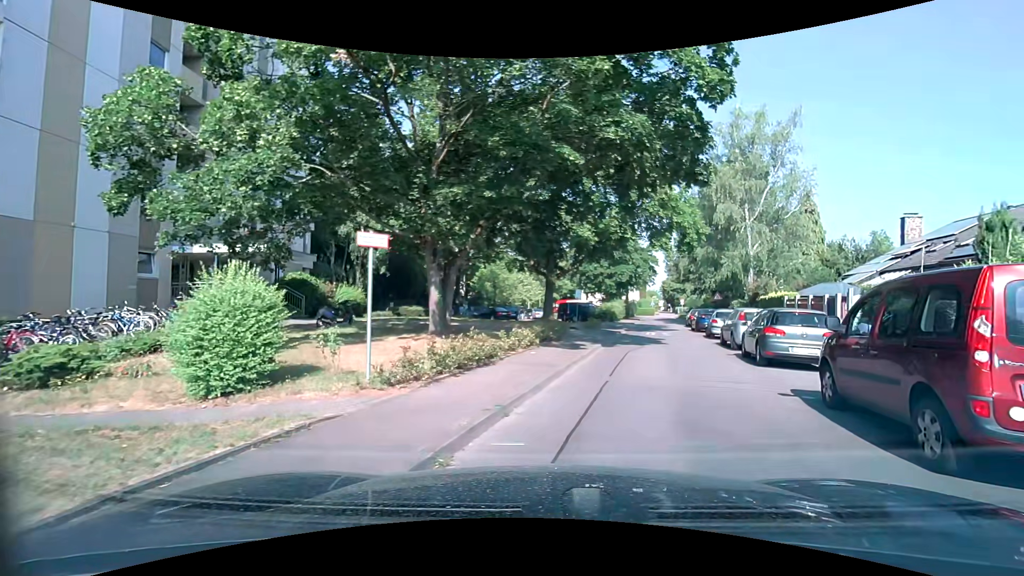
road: residential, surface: asphalt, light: Day
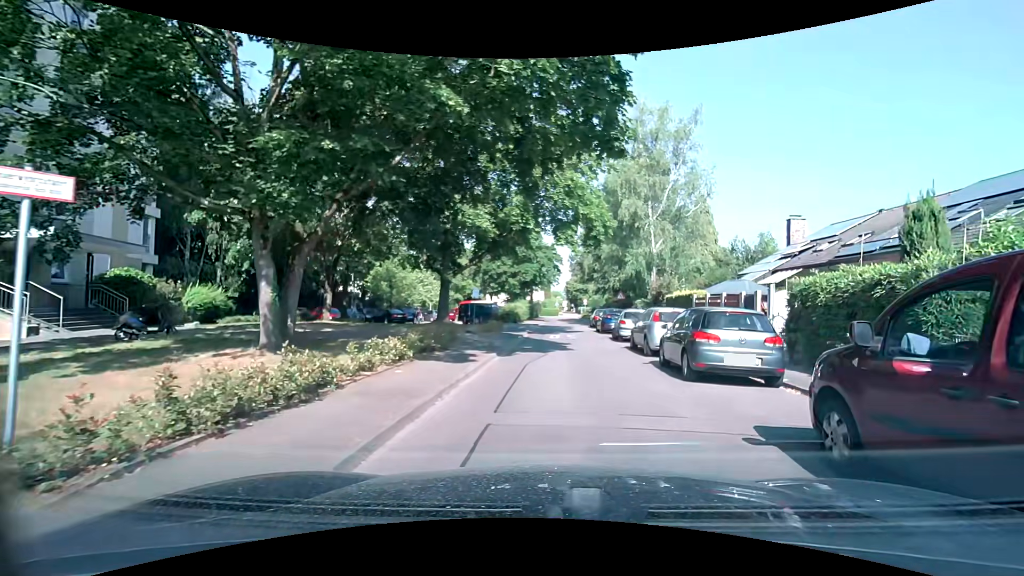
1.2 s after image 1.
(+0.3, +3.5) m; +10°
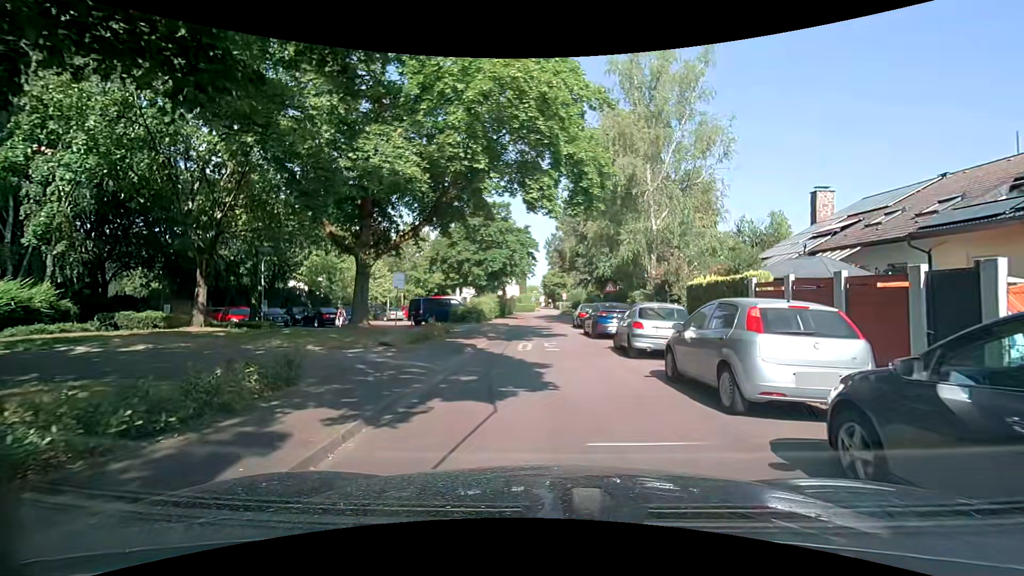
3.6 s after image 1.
(+0.2, +8.8) m; +2°
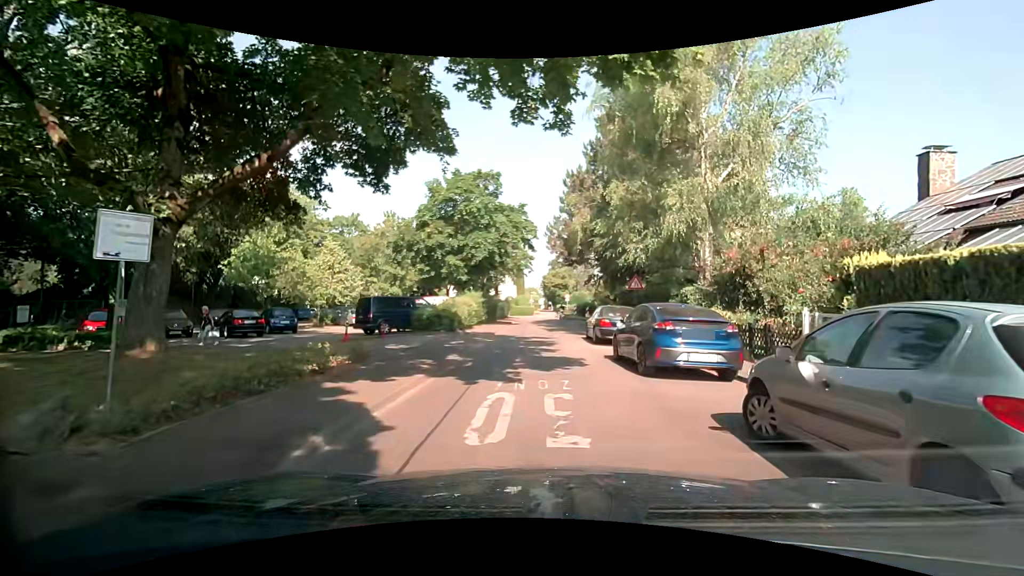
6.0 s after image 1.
(-0.1, +10.0) m; 0°
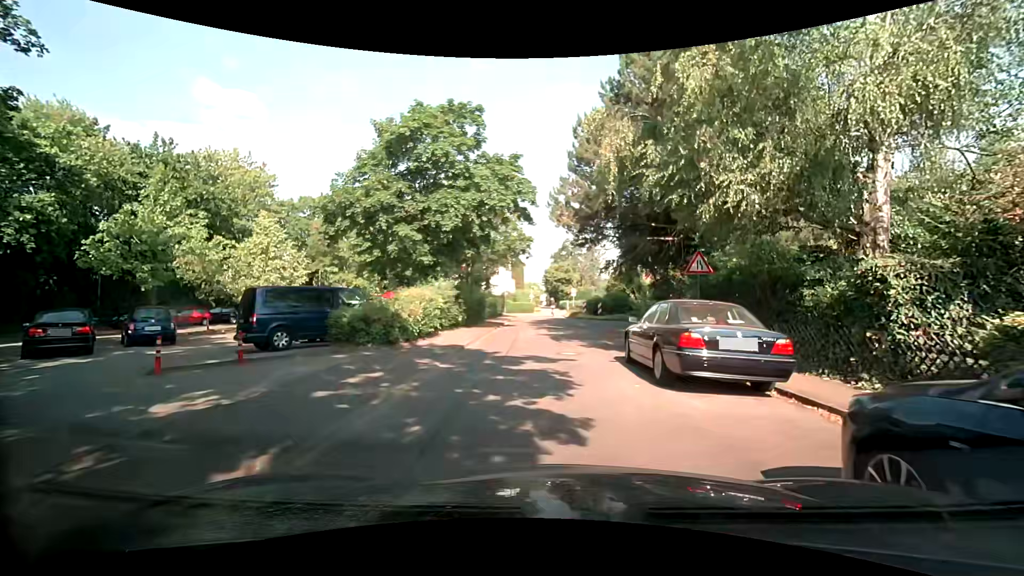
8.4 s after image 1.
(0.0, +10.0) m; 0°
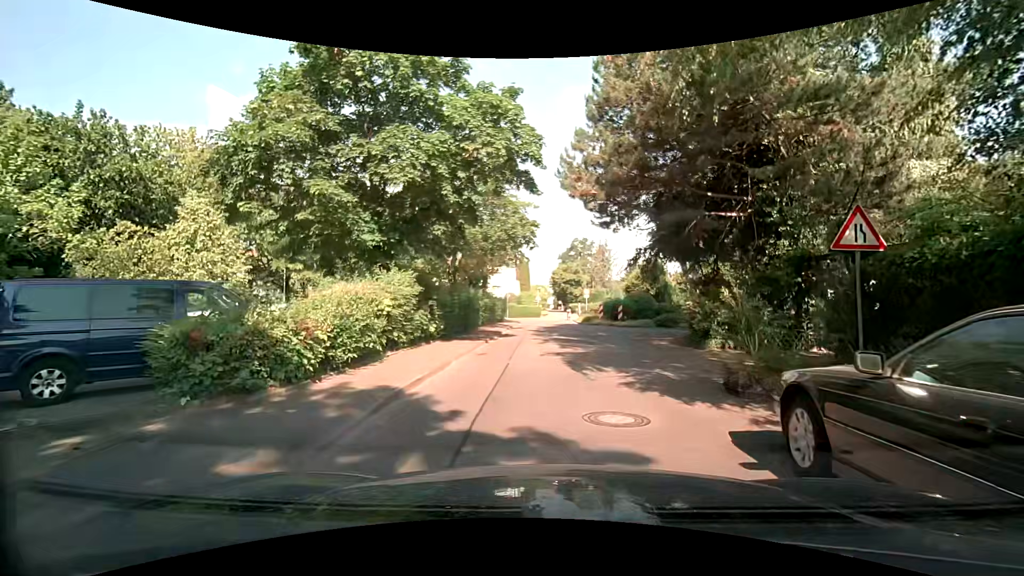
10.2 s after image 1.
(-0.1, +7.3) m; 0°
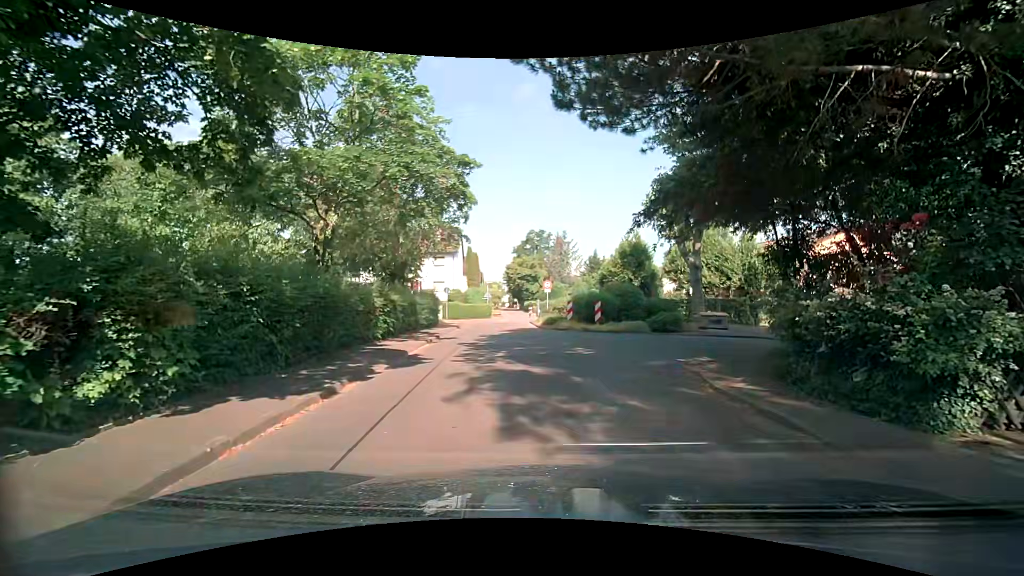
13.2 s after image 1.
(+0.2, +10.9) m; +4°
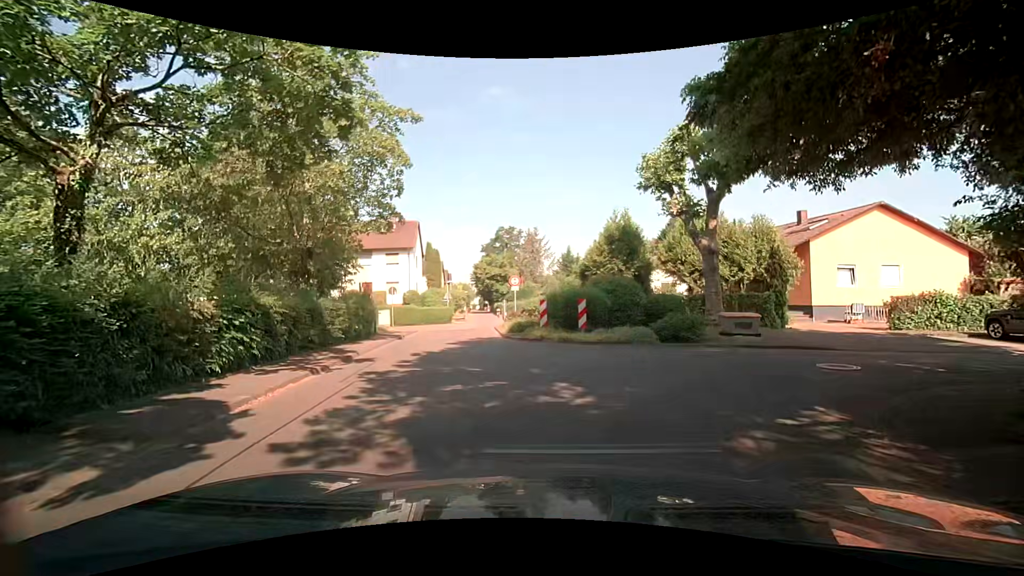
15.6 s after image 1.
(+0.2, +6.9) m; +5°
